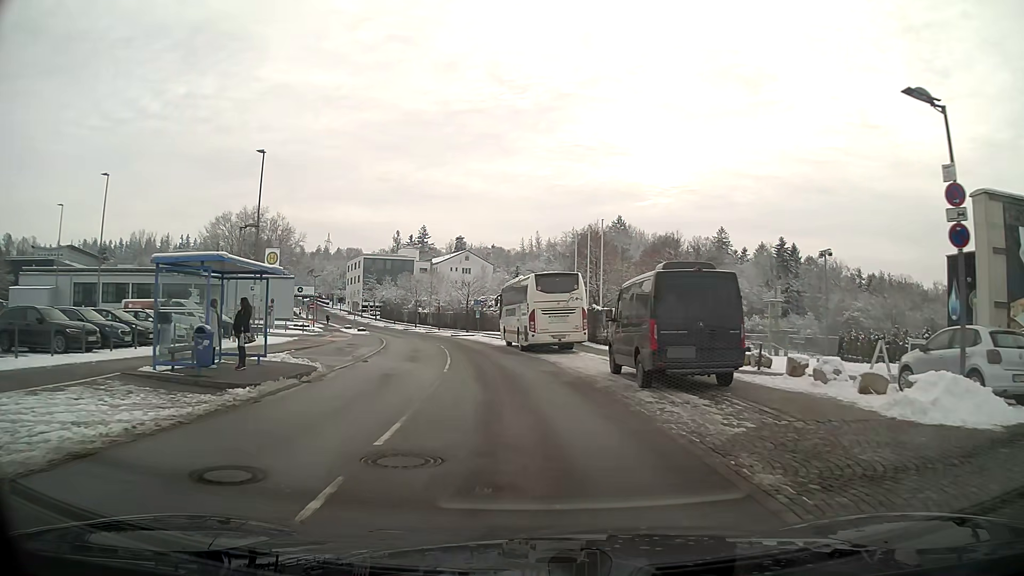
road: residential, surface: asphalt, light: Day
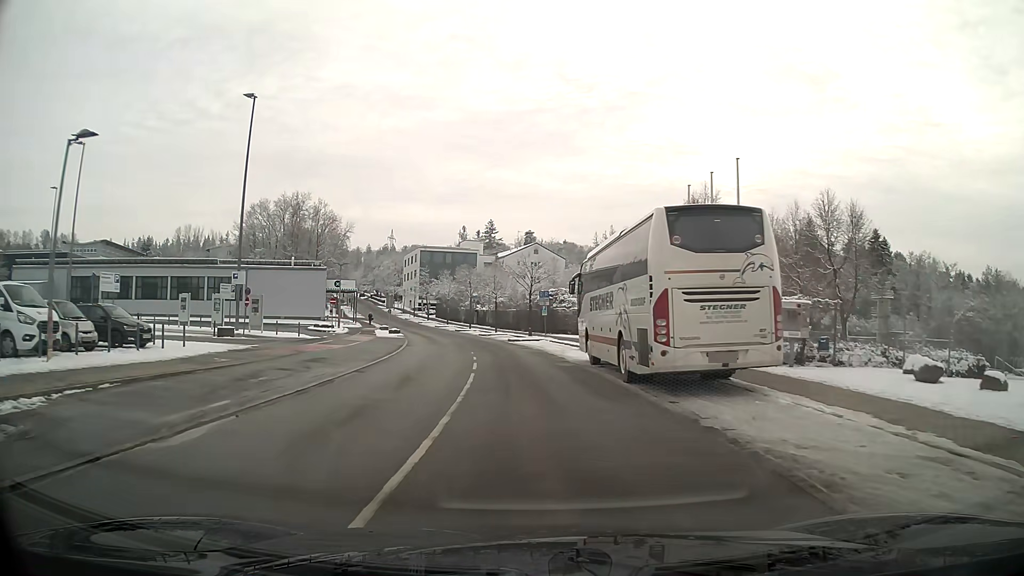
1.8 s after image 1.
(-0.8, +16.6) m; -6°
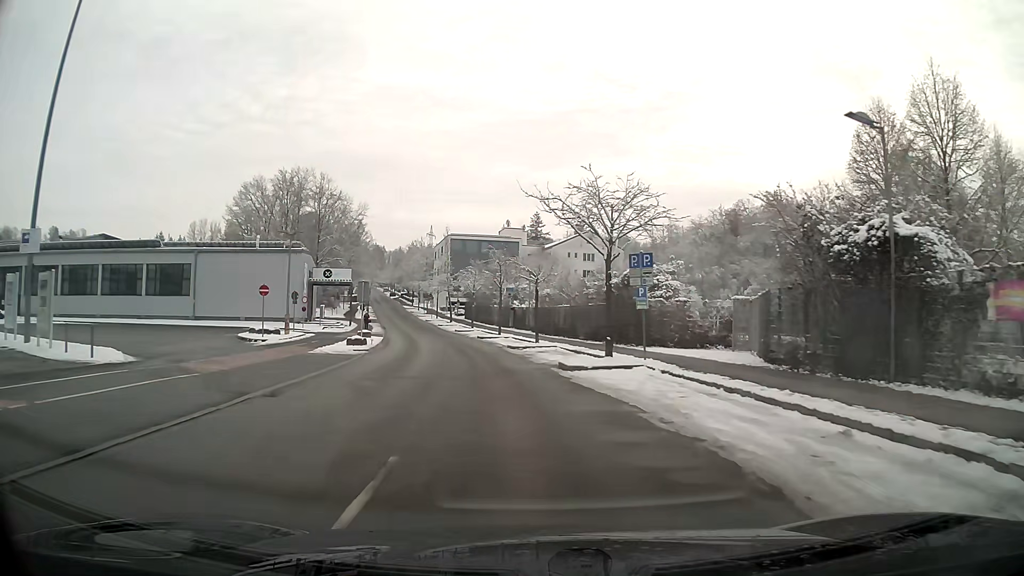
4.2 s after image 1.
(-0.9, +24.5) m; -4°
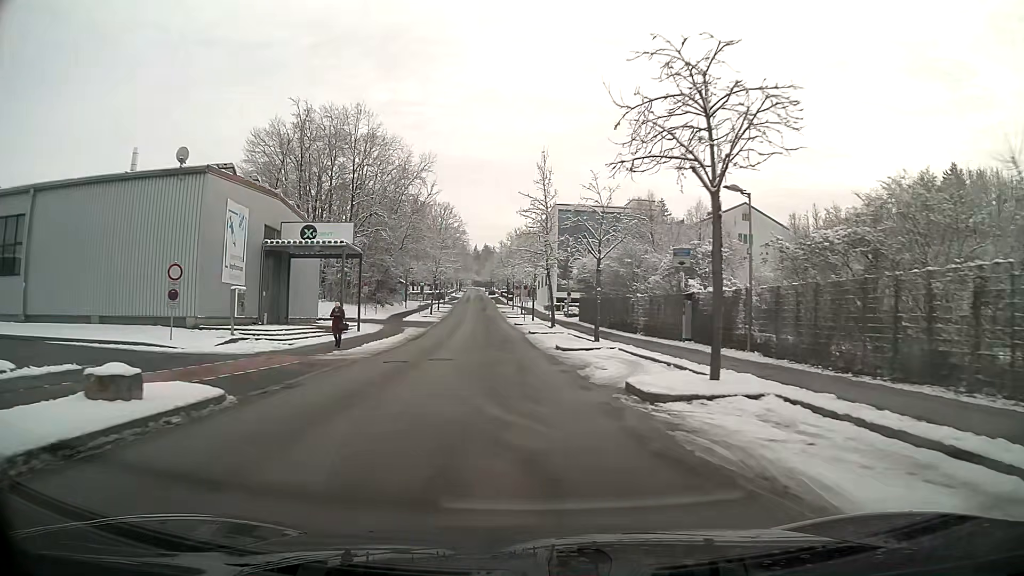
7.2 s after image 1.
(-3.7, +35.4) m; -10°
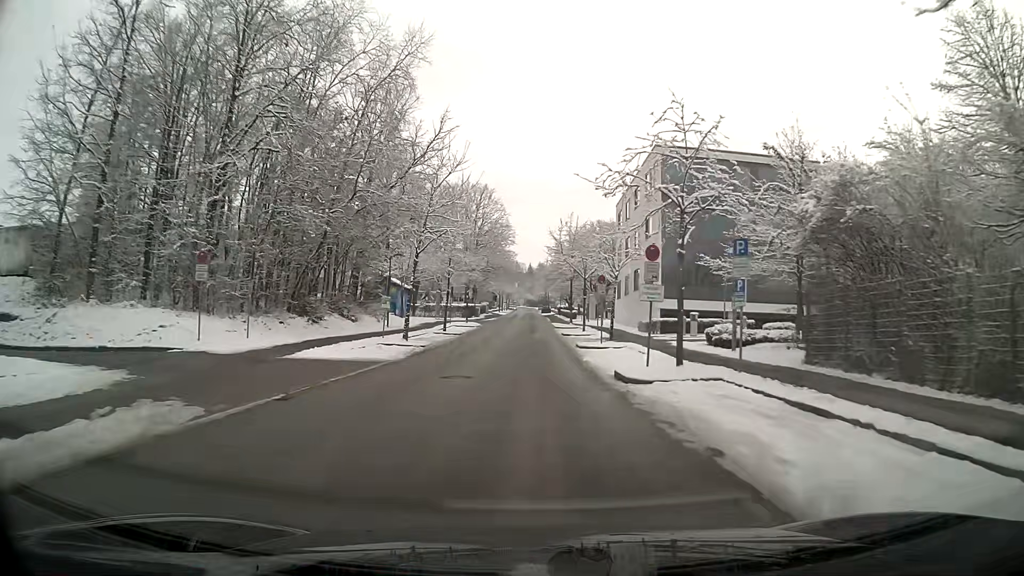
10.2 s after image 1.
(-1.9, +38.2) m; -4°
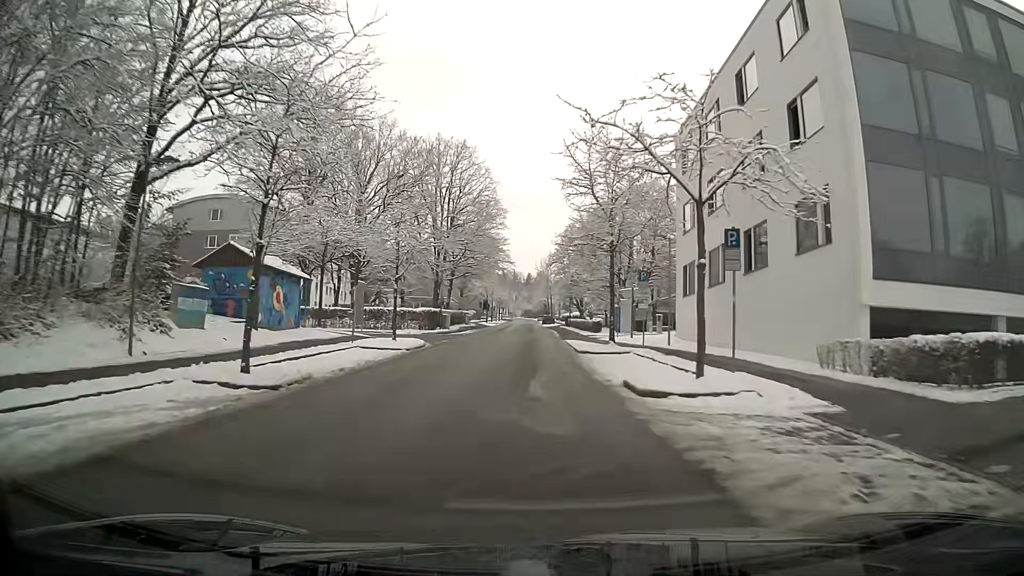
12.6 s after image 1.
(+0.1, +31.1) m; 0°
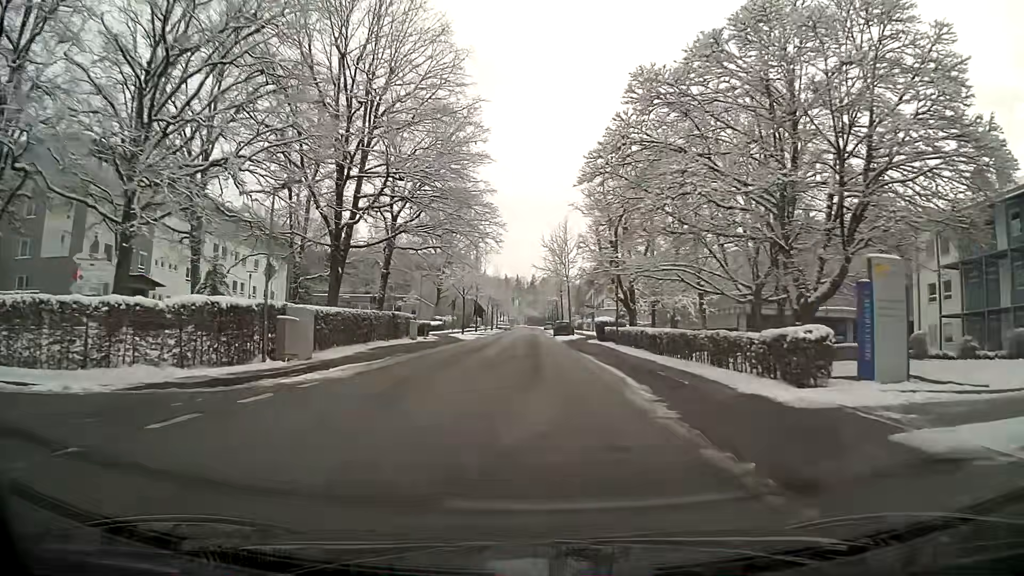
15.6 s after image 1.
(0.0, +38.3) m; 0°
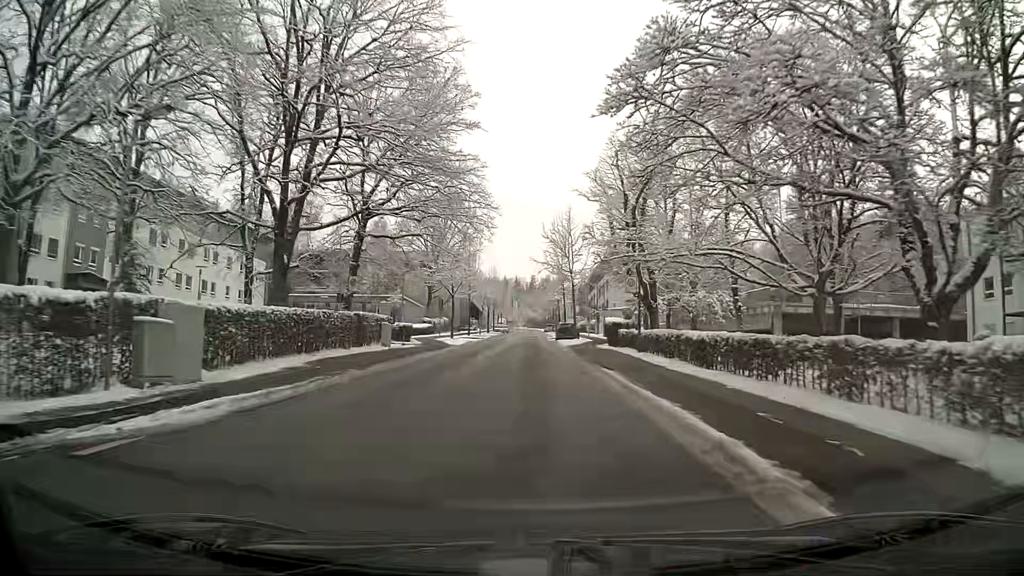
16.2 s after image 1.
(0.0, +7.7) m; 0°
(0, +10) (0, +20) (0, +30) (0, +40) (-1, +50) (-1, +60) (-1, +70) (0, +80) (0, +90) (0, +100) m
